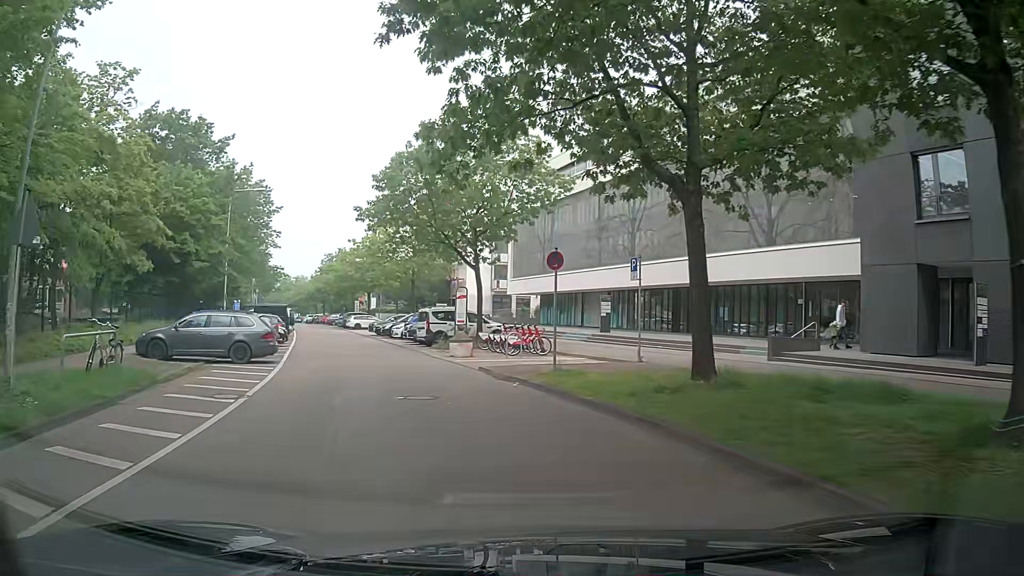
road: residential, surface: asphalt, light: Day
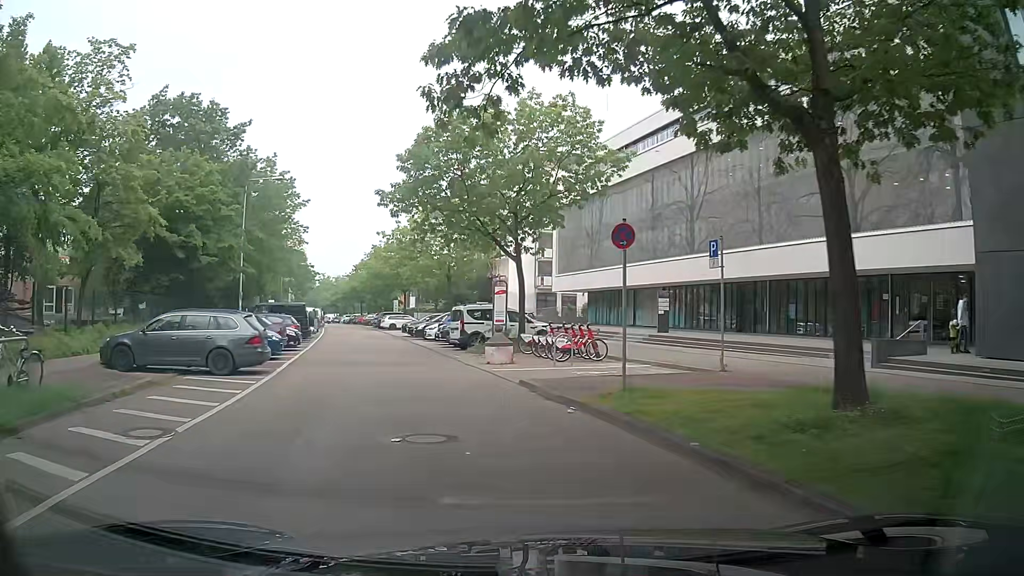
(-0.1, +4.1) m; -4°
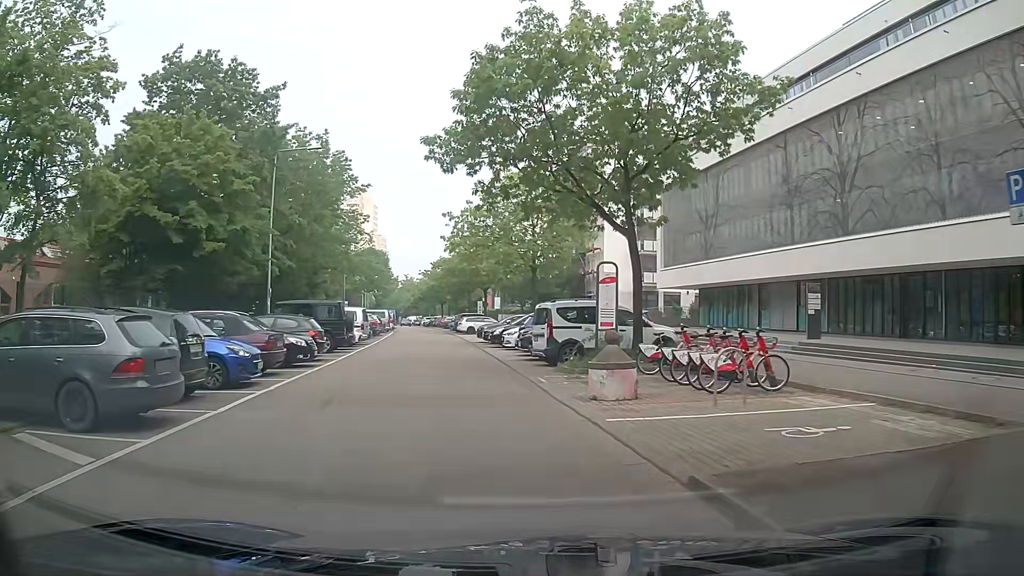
(-0.7, +8.3) m; -8°
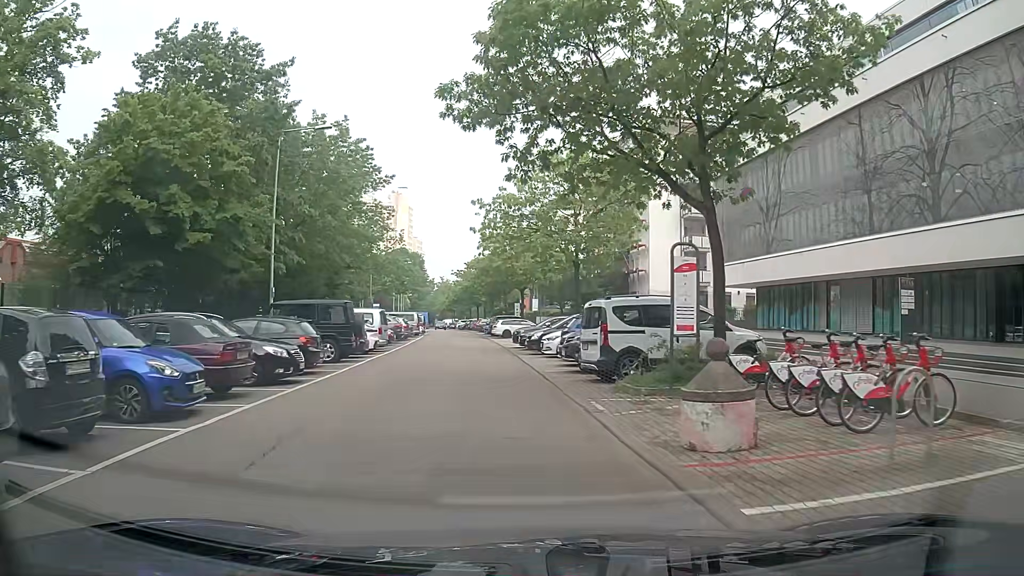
(-0.1, +4.3) m; -3°
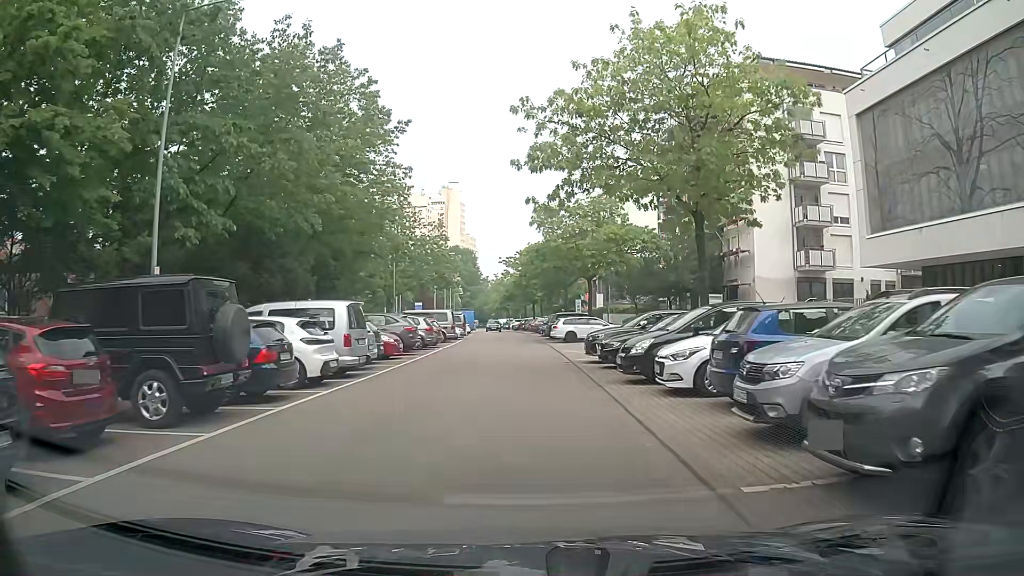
(-0.8, +13.1) m; -5°
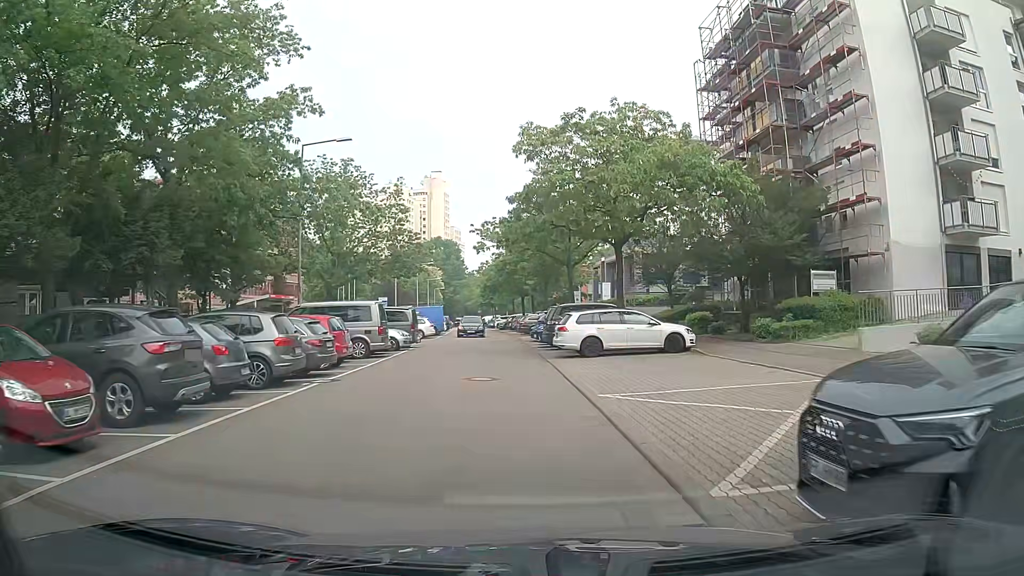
(-0.1, +17.6) m; 0°
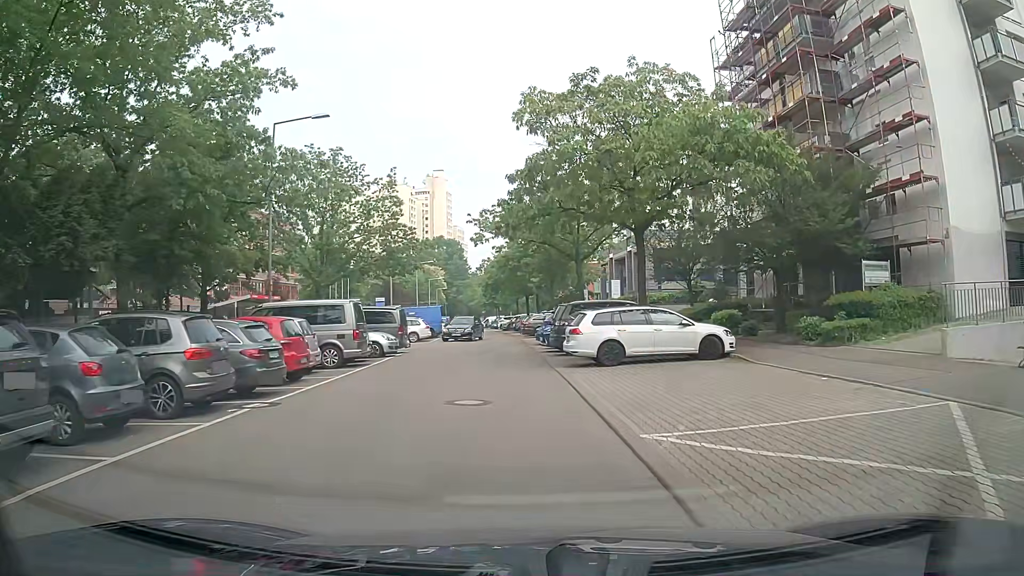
(0.0, +3.9) m; 0°
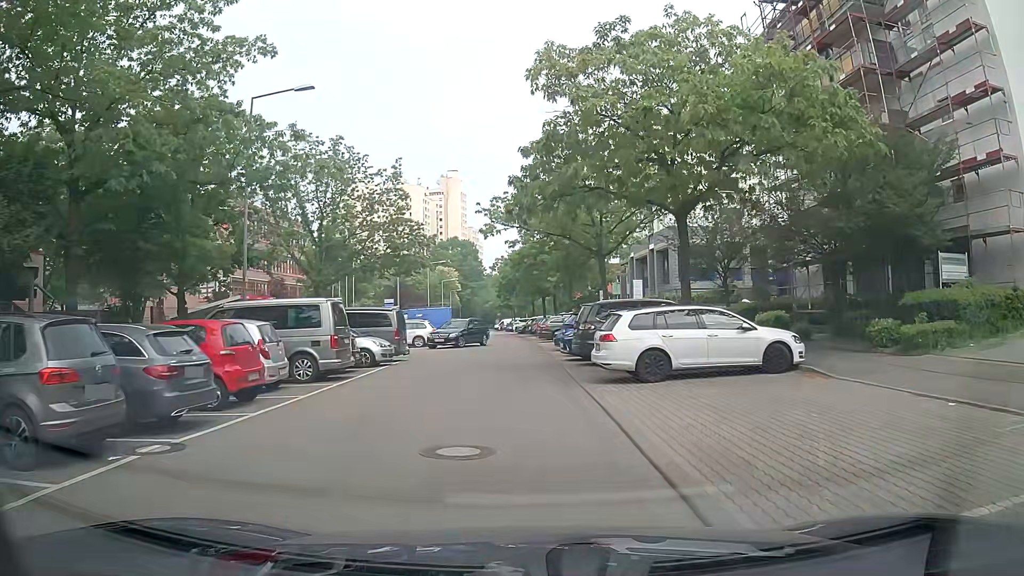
(-0.1, +3.8) m; -2°
(0, +10) (-1, +20) (-1, +30) (-1, +40) (-2, +50) (-2, +60) (-3, +70) (-4, +80) (-5, +90) (-5, +100) m
